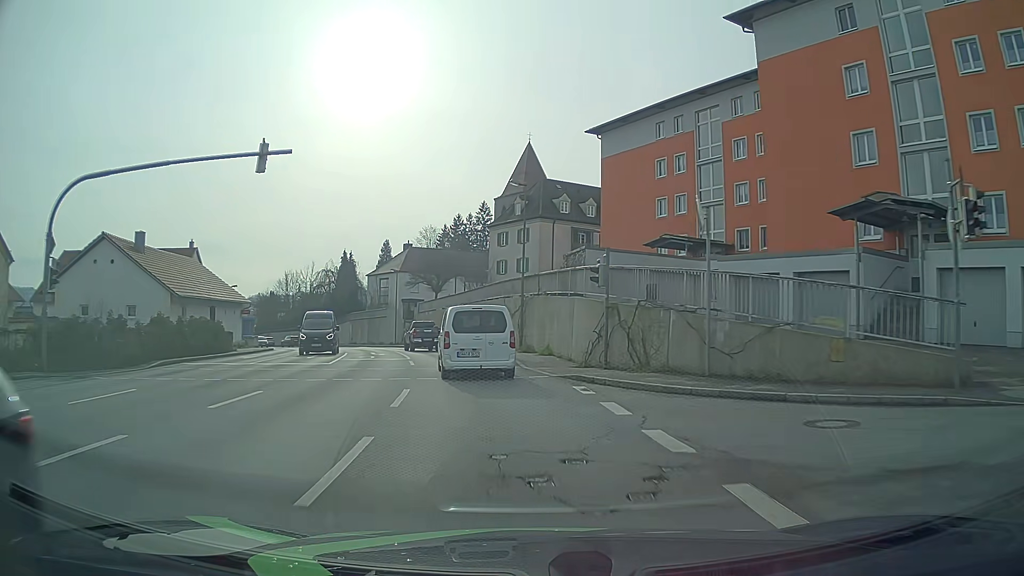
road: tertiary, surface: asphalt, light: Day
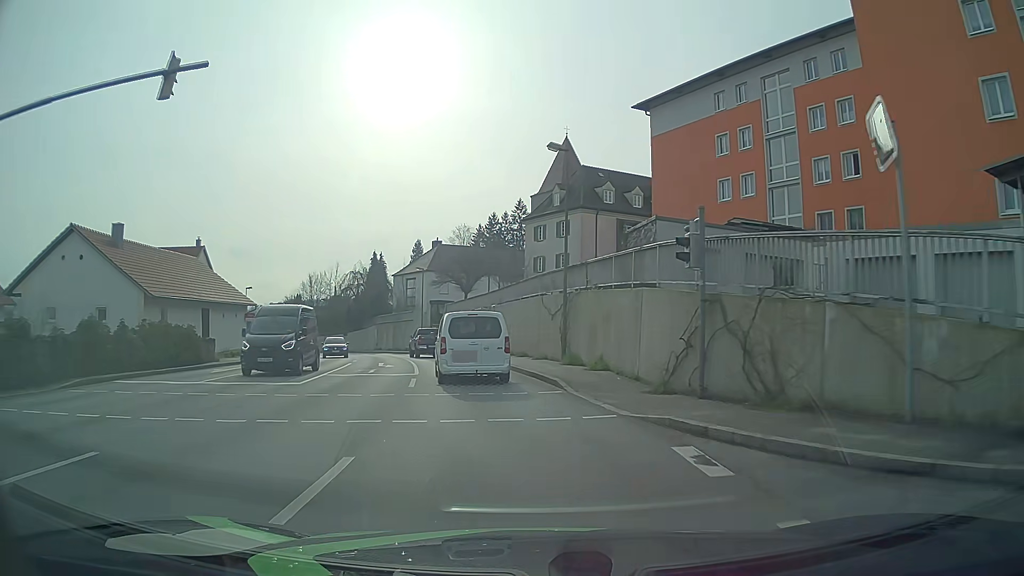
(-0.1, +7.0) m; -3°
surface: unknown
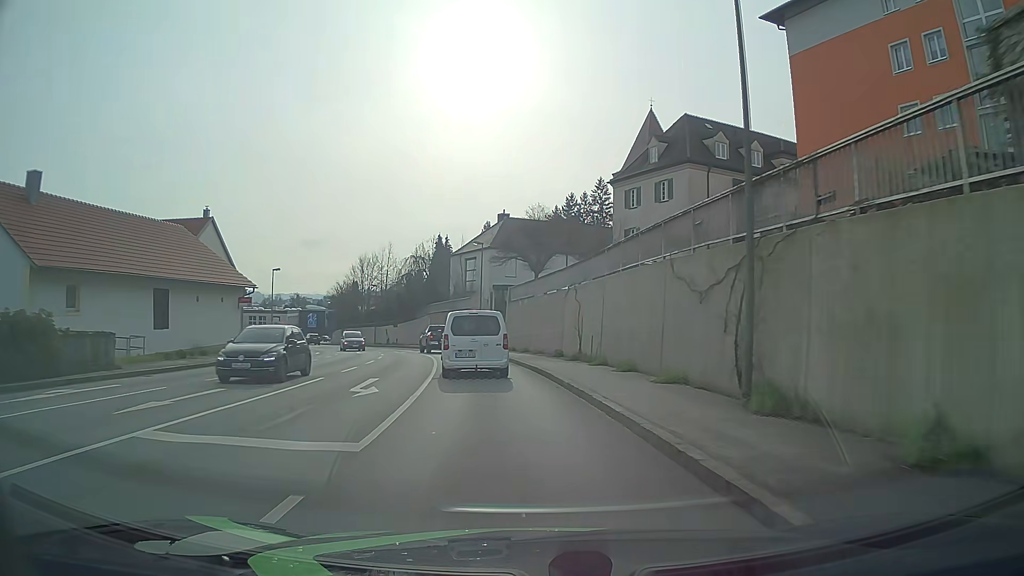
(-0.7, +14.1) m; -6°
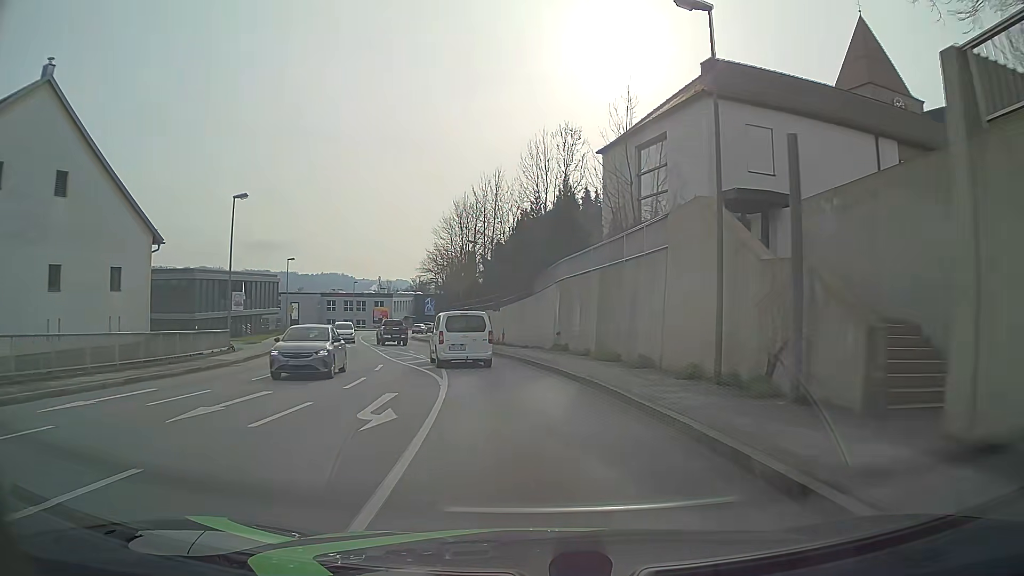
(-4.4, +37.1) m; -13°
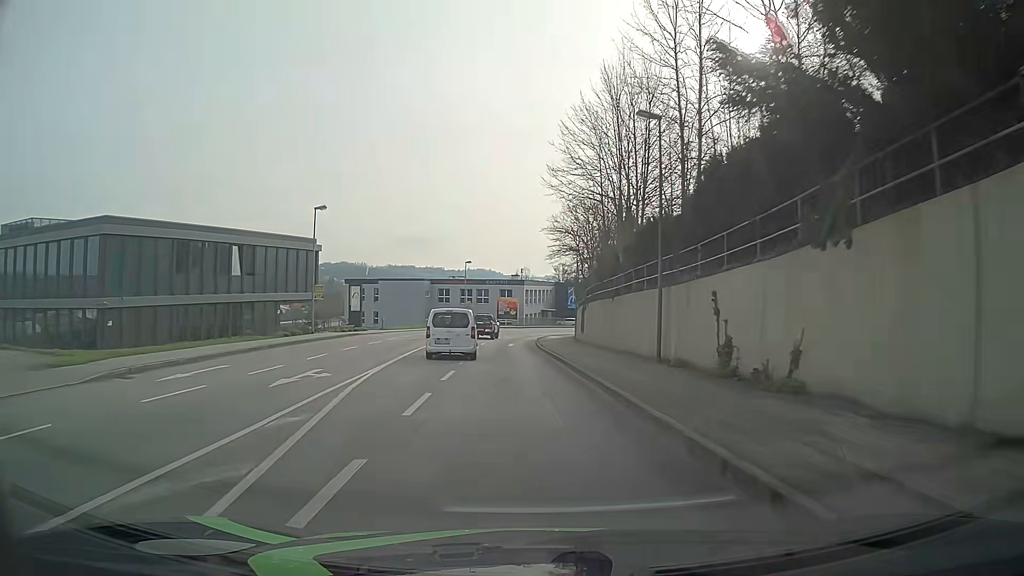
(-3.3, +31.6) m; -13°
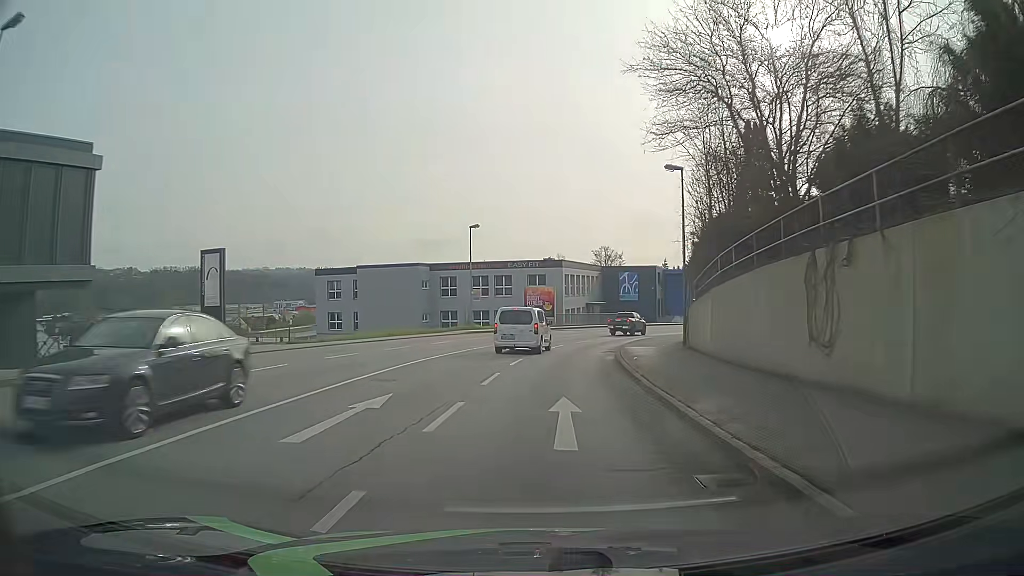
(-1.0, +31.6) m; -2°
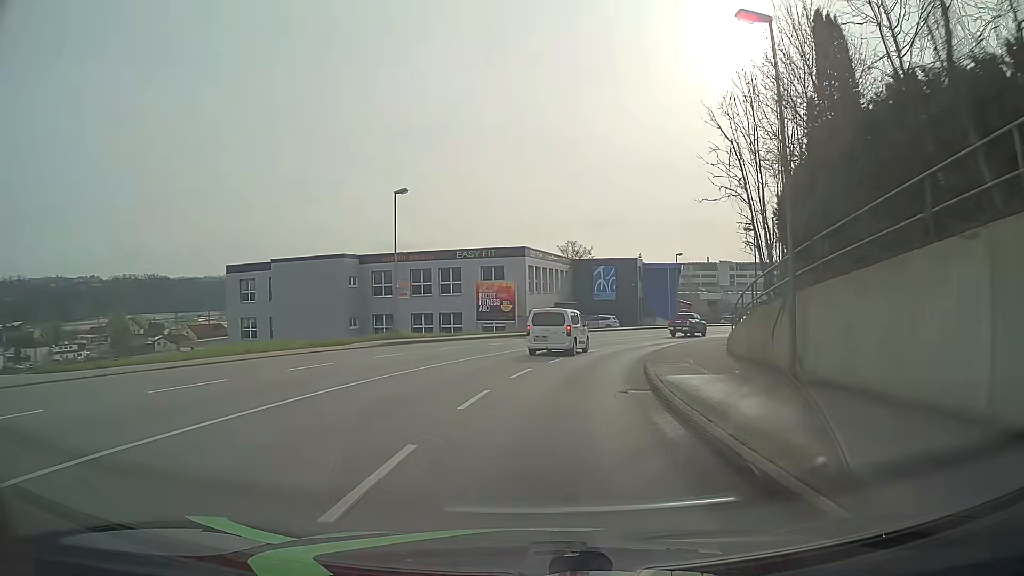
(+0.3, +15.6) m; +3°
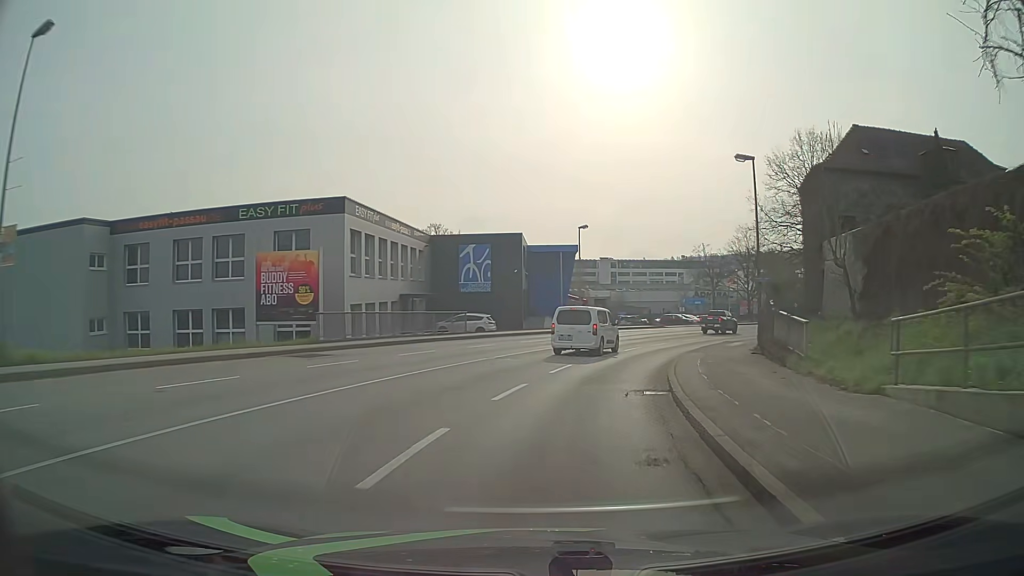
(+1.8, +22.7) m; +11°
